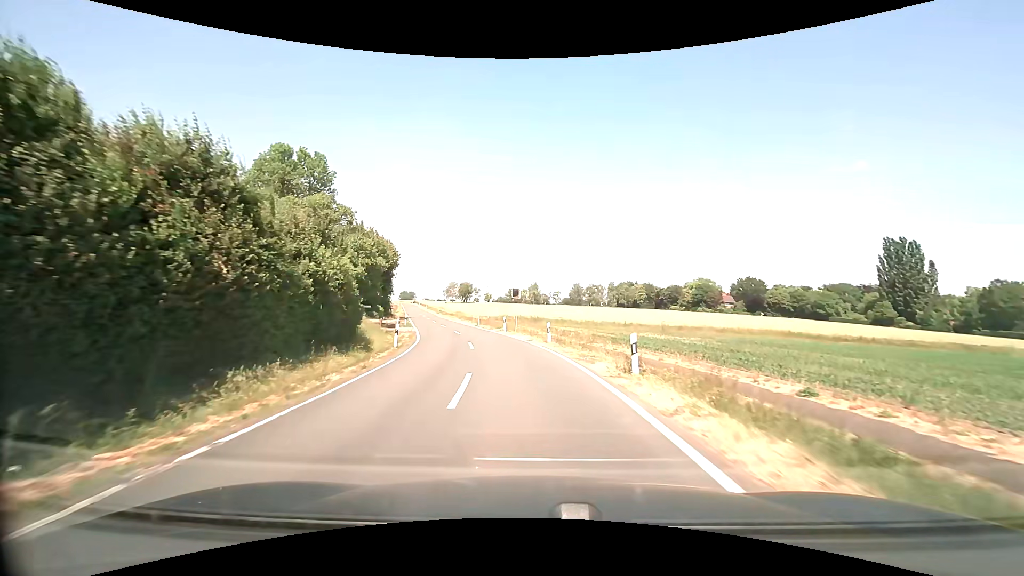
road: secondary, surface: asphalt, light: Day
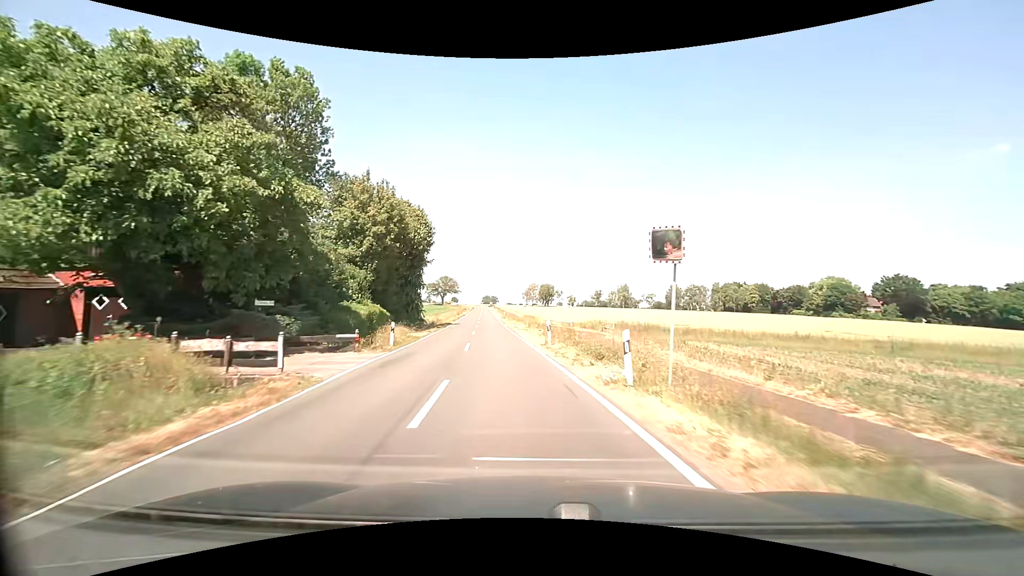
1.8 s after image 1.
(-2.0, +25.8) m; -9°
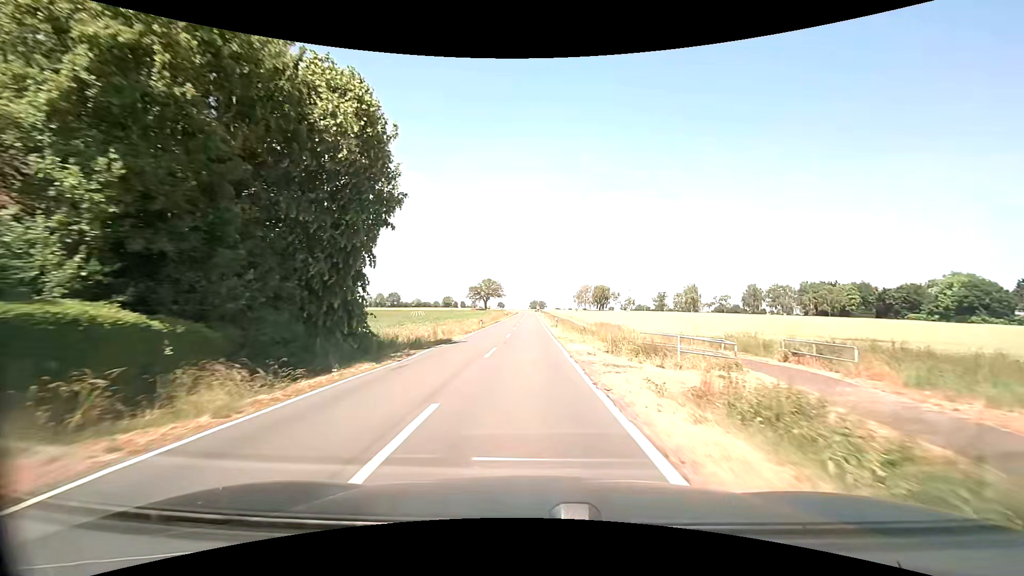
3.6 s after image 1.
(-2.0, +27.0) m; -6°
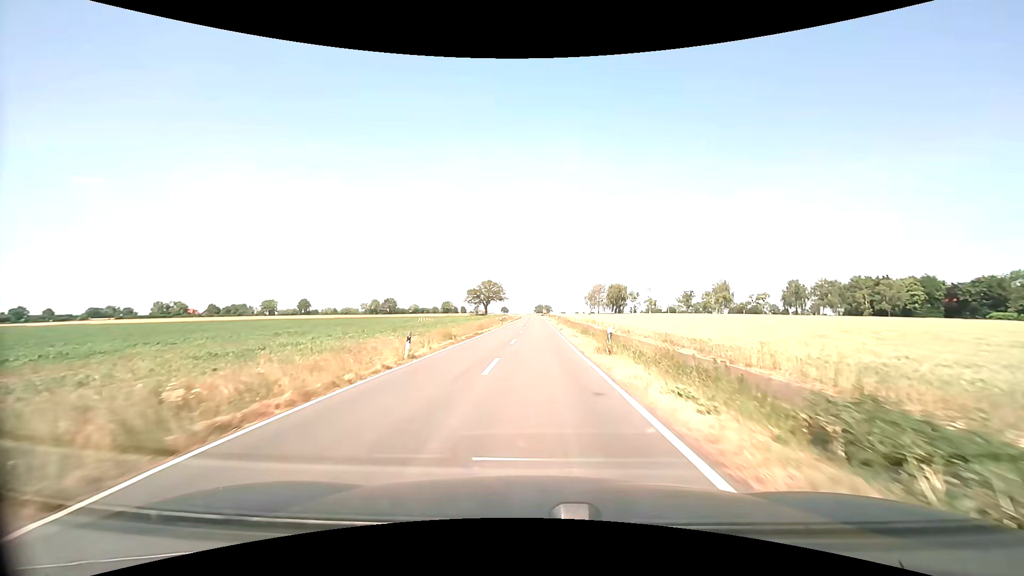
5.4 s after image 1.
(-0.5, +28.6) m; -1°
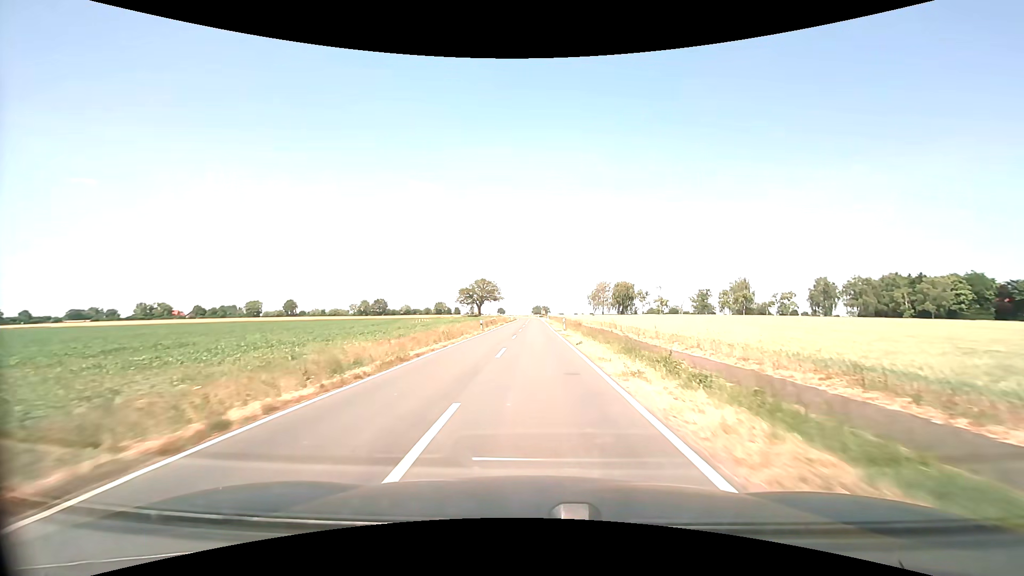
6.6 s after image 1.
(+0.1, +19.7) m; 0°
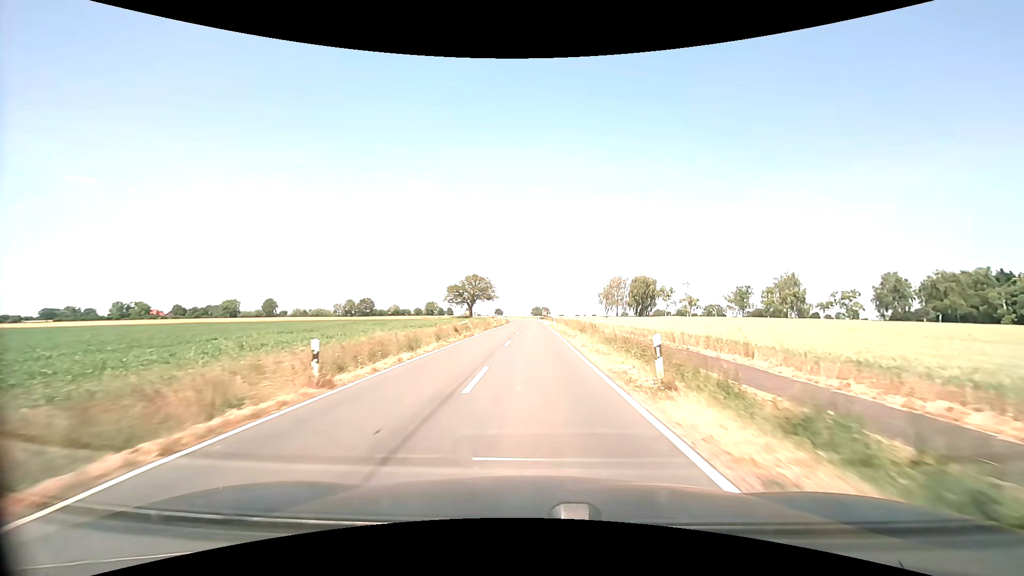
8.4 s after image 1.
(0.0, +31.2) m; 0°
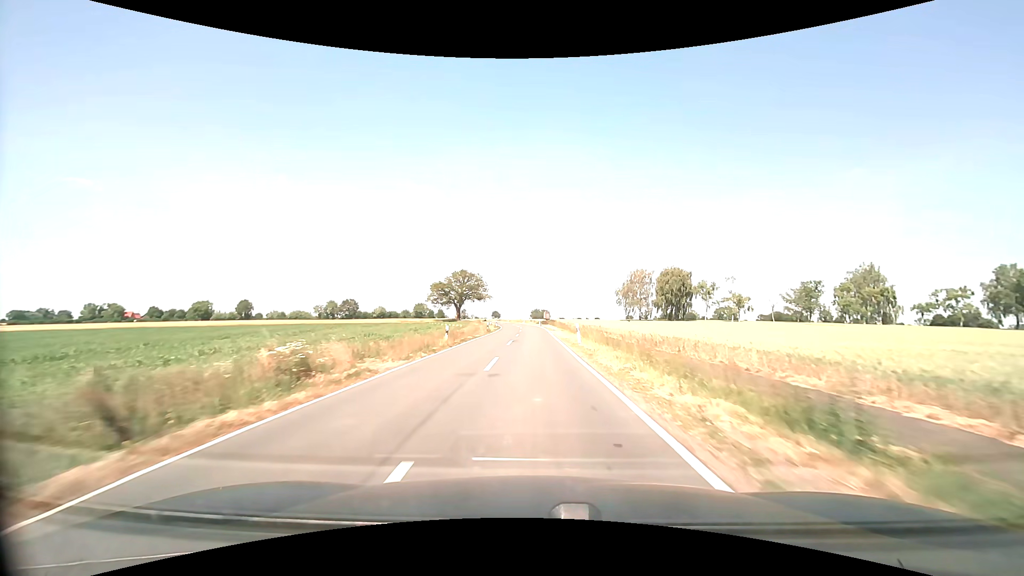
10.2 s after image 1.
(0.0, +32.3) m; 0°
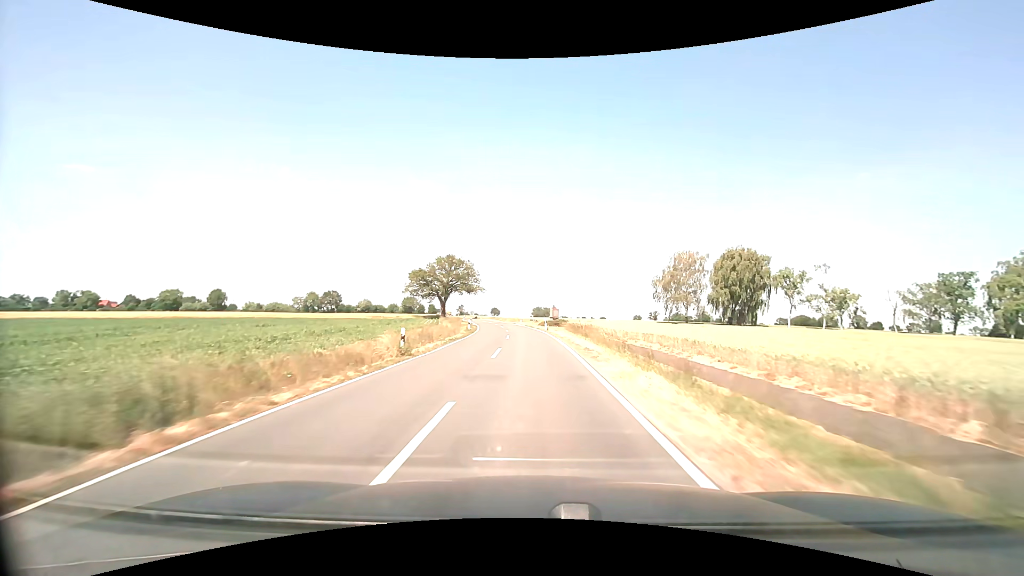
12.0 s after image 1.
(0.0, +33.2) m; 0°
(0, +10) (0, +20) (0, +30) (-1, +40) (-2, +50) (-3, +60) (-4, +70) (-6, +80) (-7, +90) (-9, +99) m
